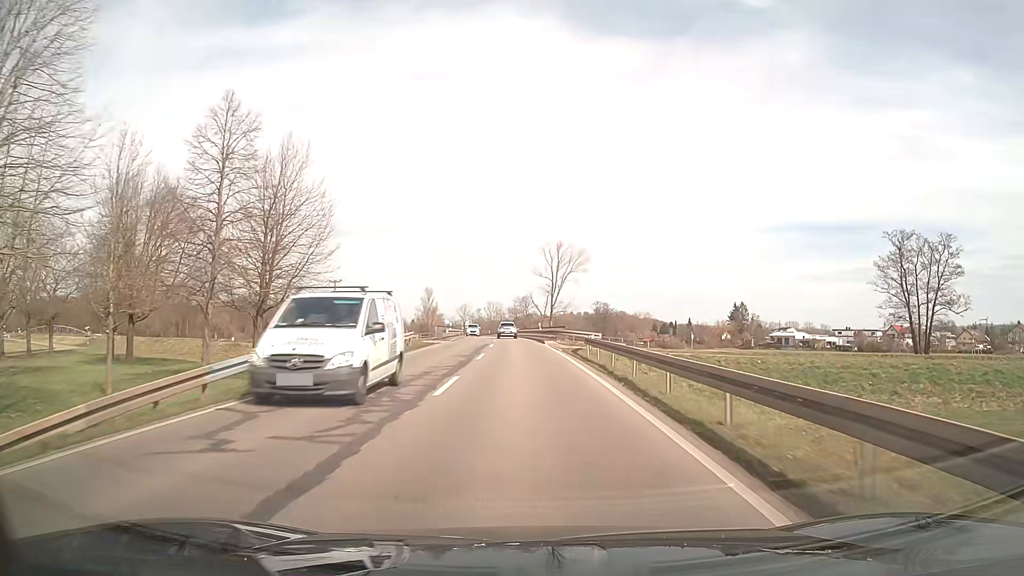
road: secondary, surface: asphalt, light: Day
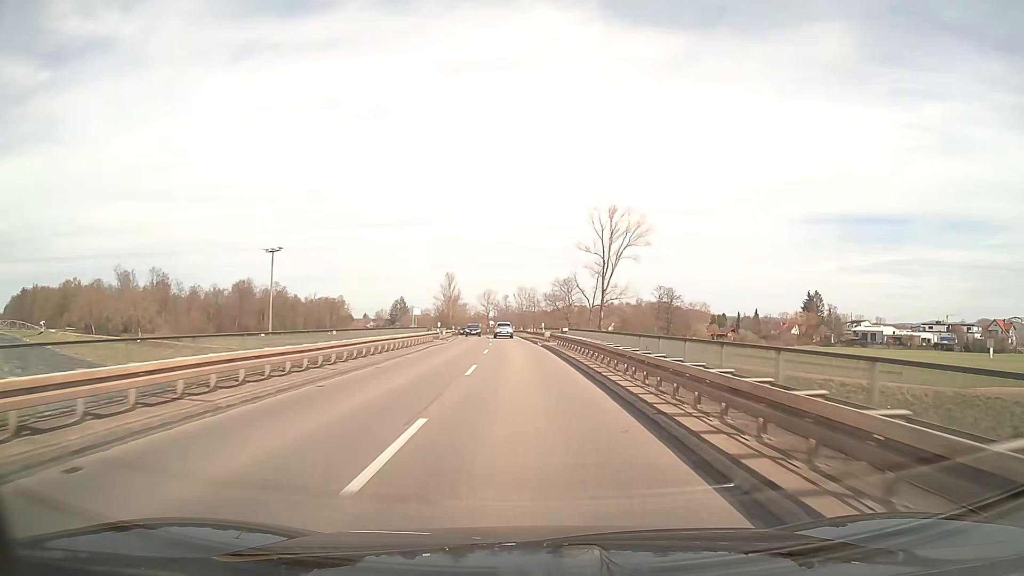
(-1.5, +55.1) m; -3°
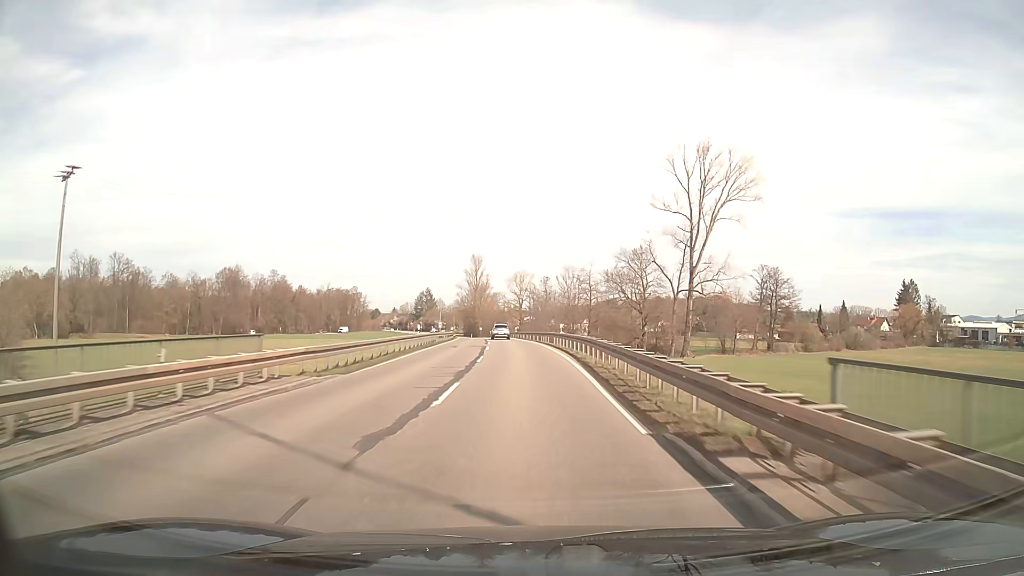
(-1.5, +54.7) m; -3°
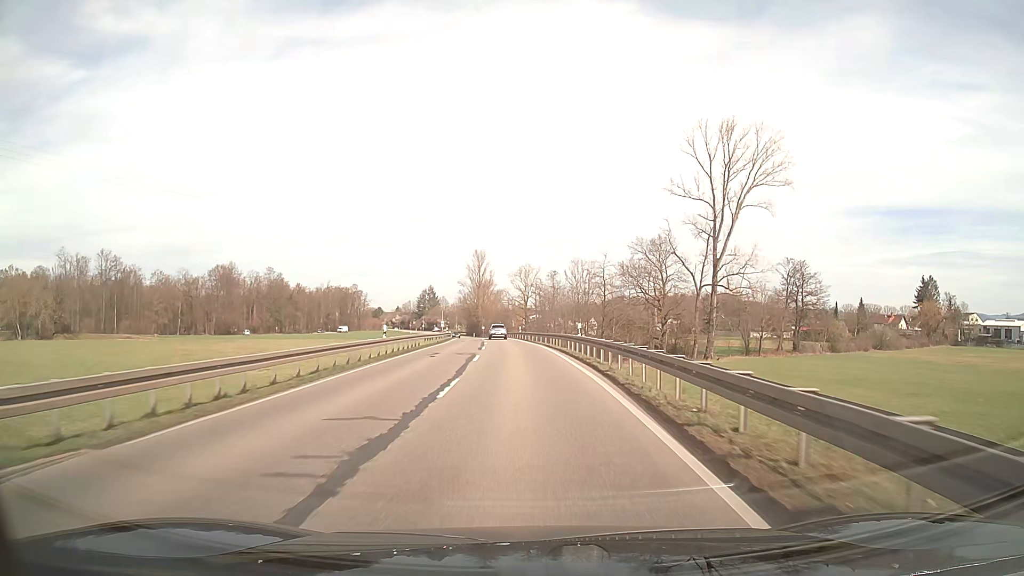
(0.0, +10.9) m; -1°
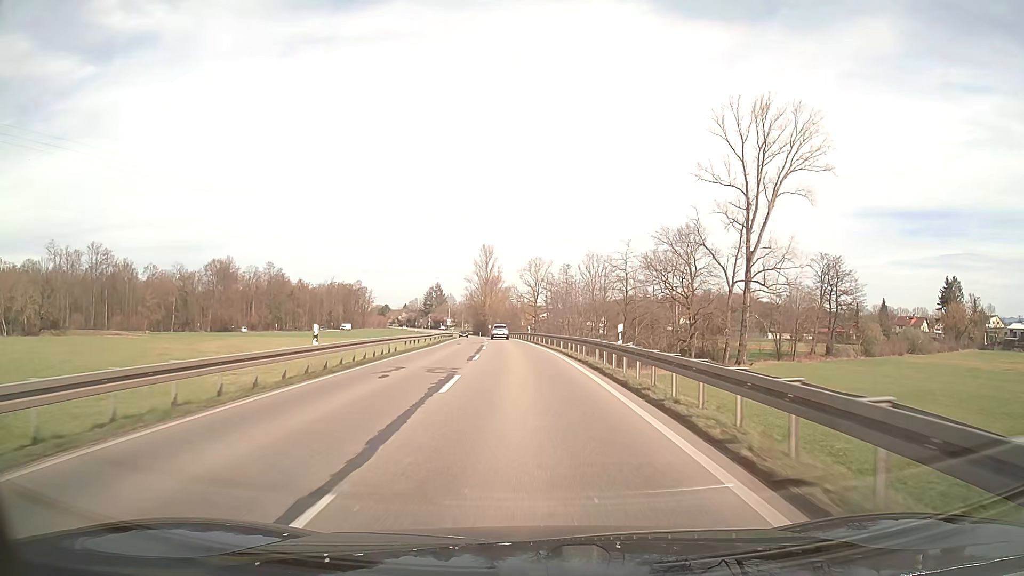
(-0.1, +10.9) m; -1°
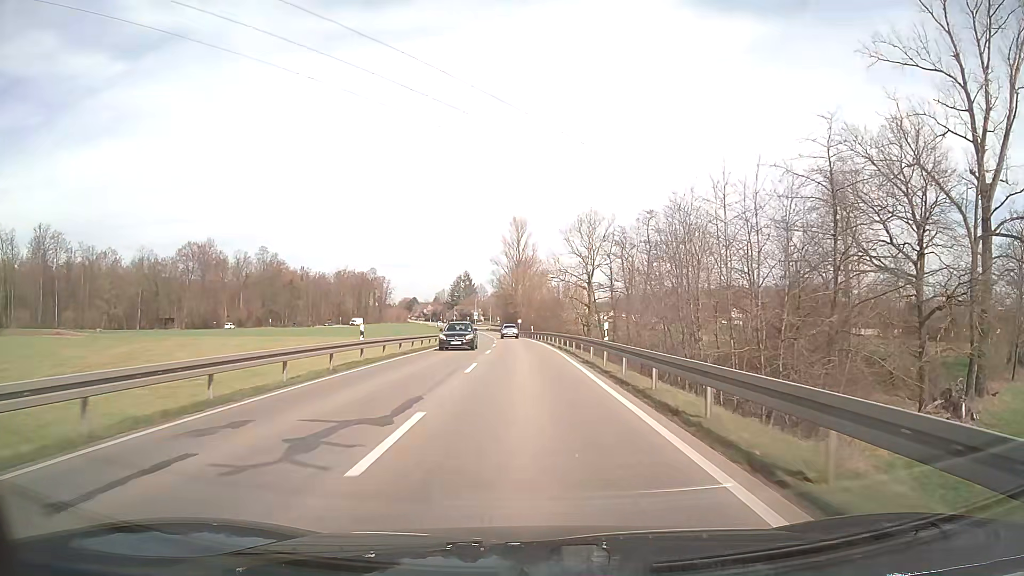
(-1.2, +43.5) m; -3°
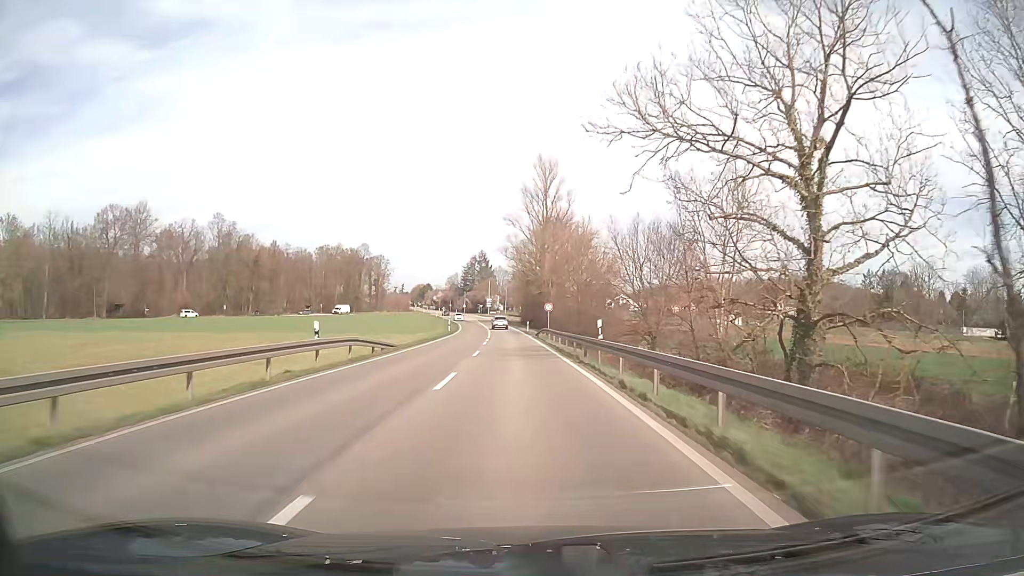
(-1.1, +52.9) m; -2°
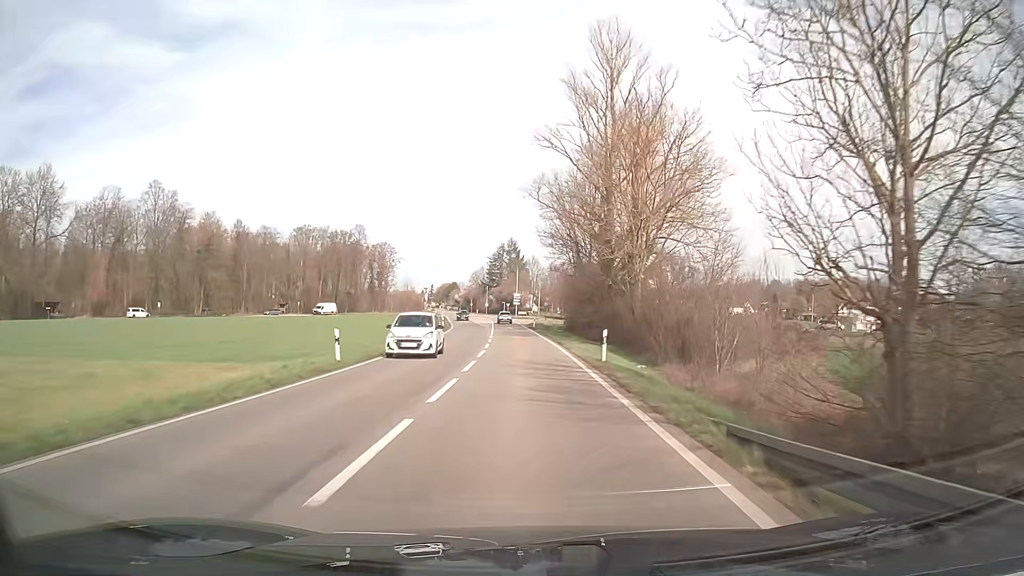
(-1.4, +50.2) m; -3°
(0, +10) (0, +20) (0, +30) (-1, +40) (-1, +50) (-1, +60) (-2, +70) (-2, +80) (-2, +90) (-1, +100) m
